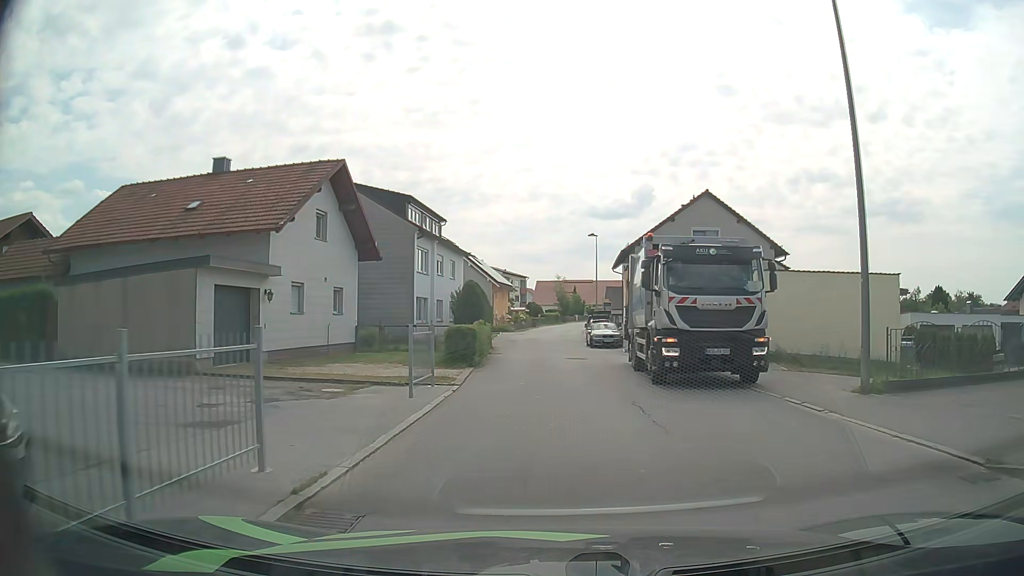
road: unclassified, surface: asphalt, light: Day
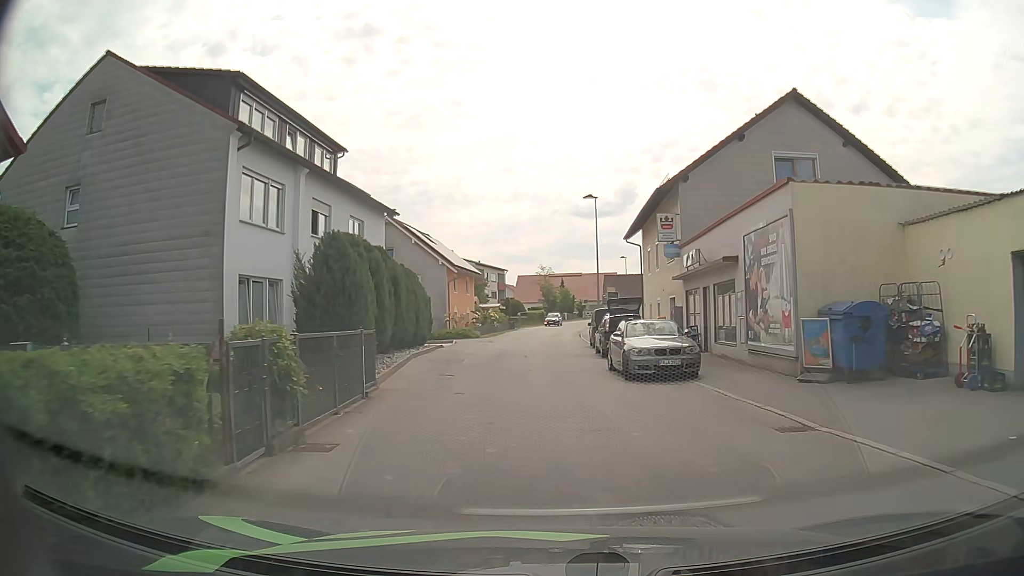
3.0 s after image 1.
(0.0, +21.1) m; +2°
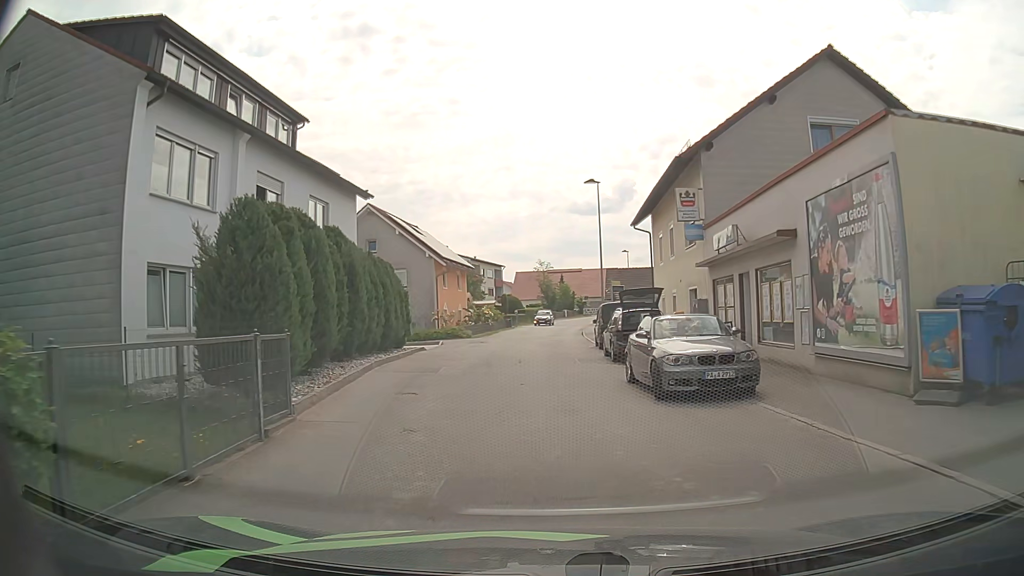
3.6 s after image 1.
(0.0, +4.4) m; -1°
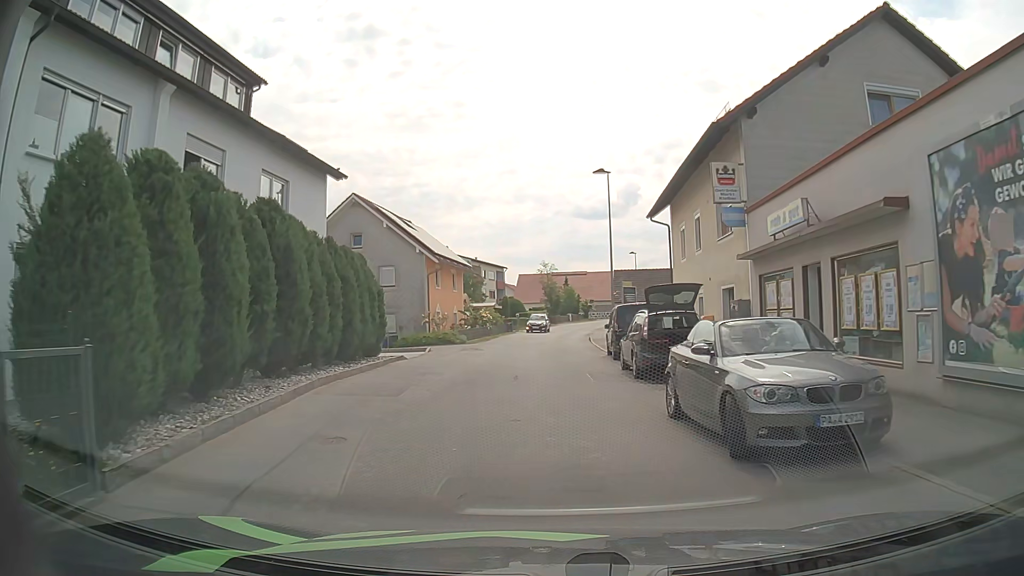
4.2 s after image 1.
(0.0, +4.4) m; -1°
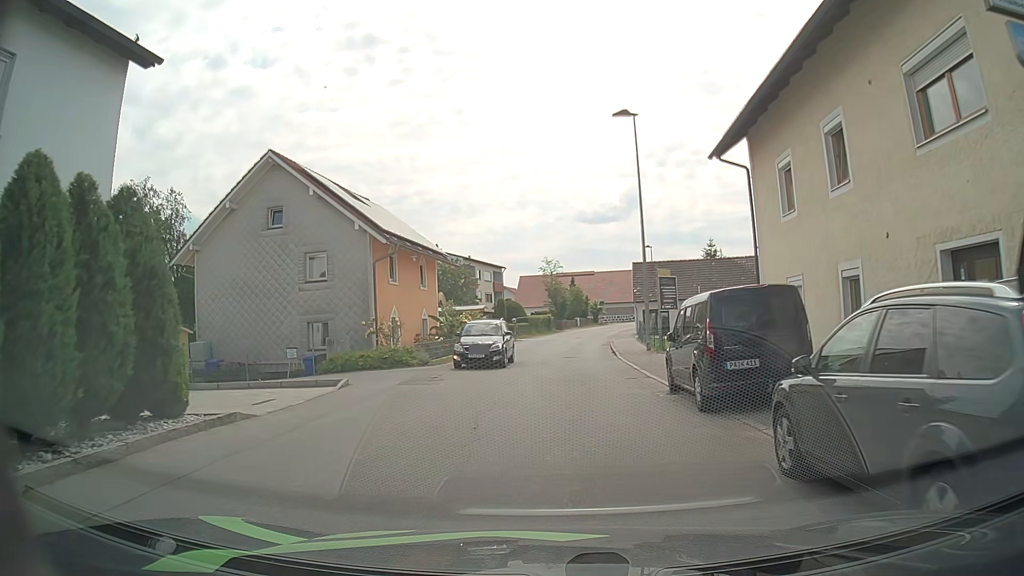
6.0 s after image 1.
(0.0, +12.4) m; 0°
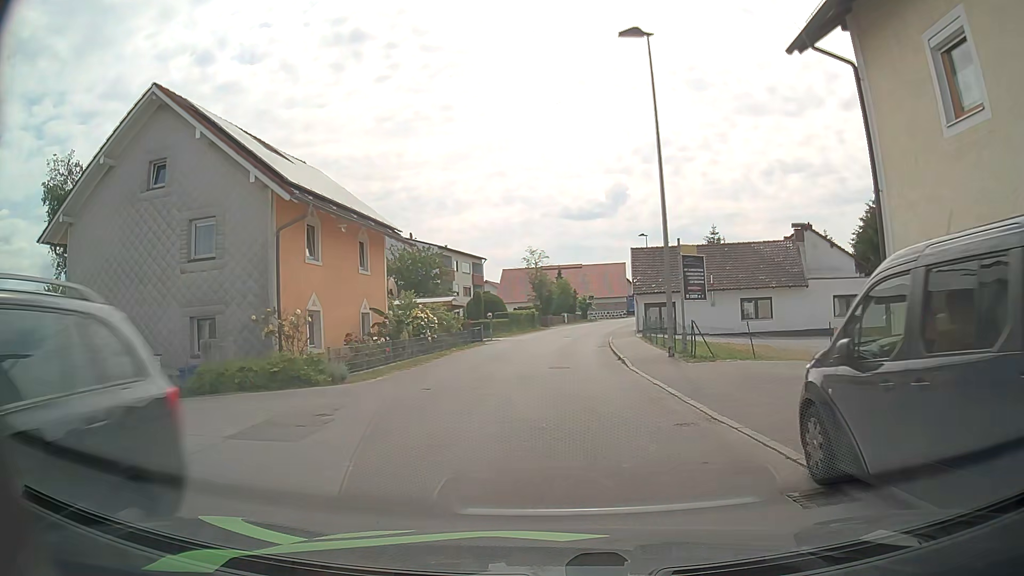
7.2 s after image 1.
(0.0, +8.2) m; +1°
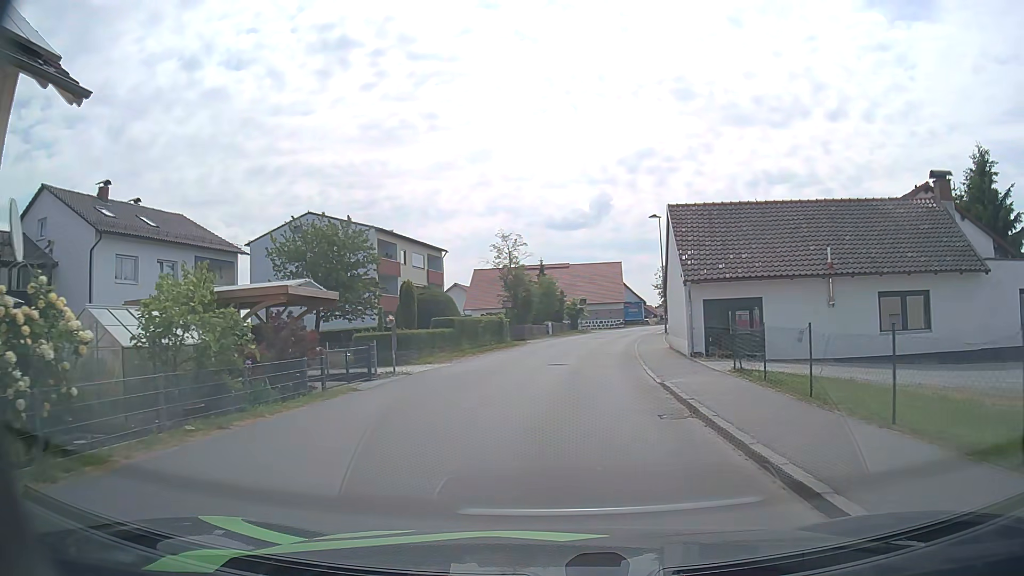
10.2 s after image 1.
(+0.3, +20.4) m; +2°
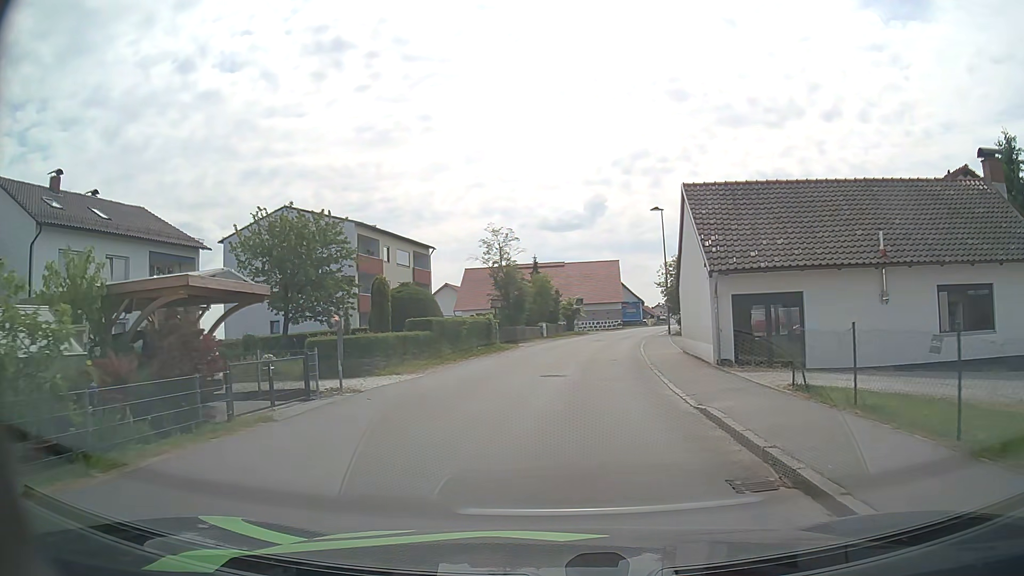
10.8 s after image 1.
(0.0, +4.2) m; +1°
(0, +10) (+1, +20) (+2, +30) (+3, +40) (+5, +50) (+7, +59) (+10, +69) (+12, +79) (+15, +88) (+17, +98) m
